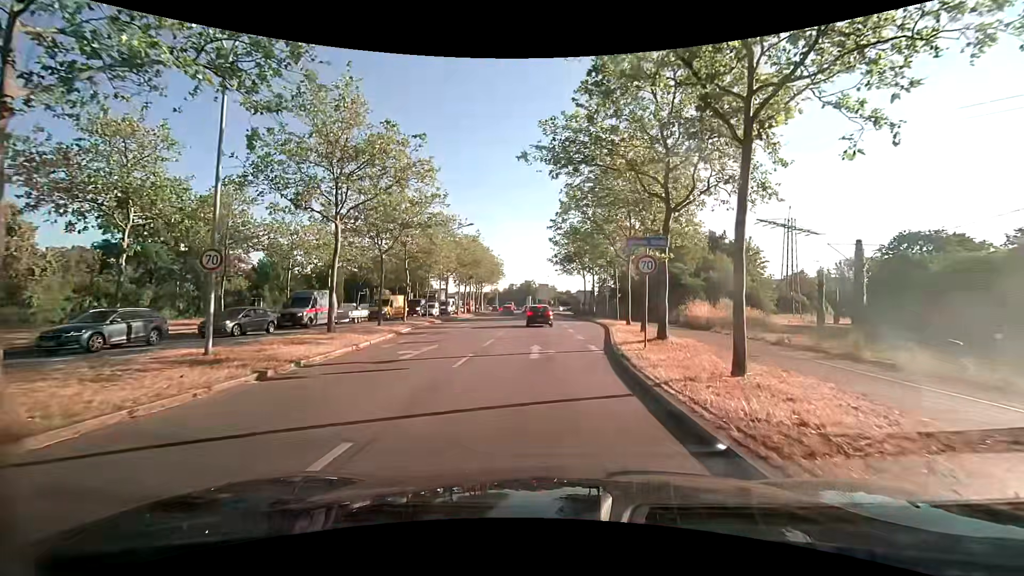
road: primary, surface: asphalt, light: Day
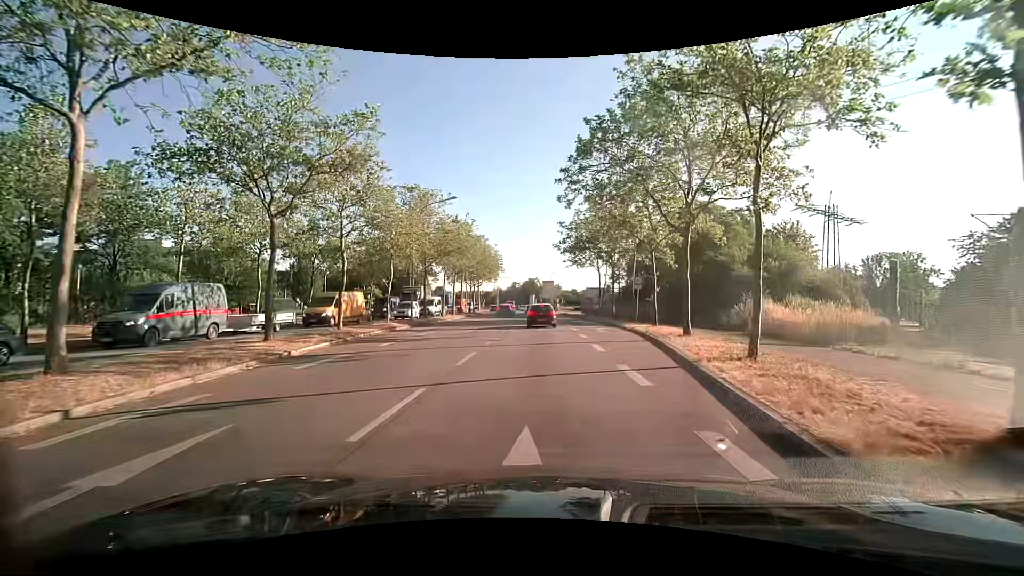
(-0.2, +12.3) m; -1°
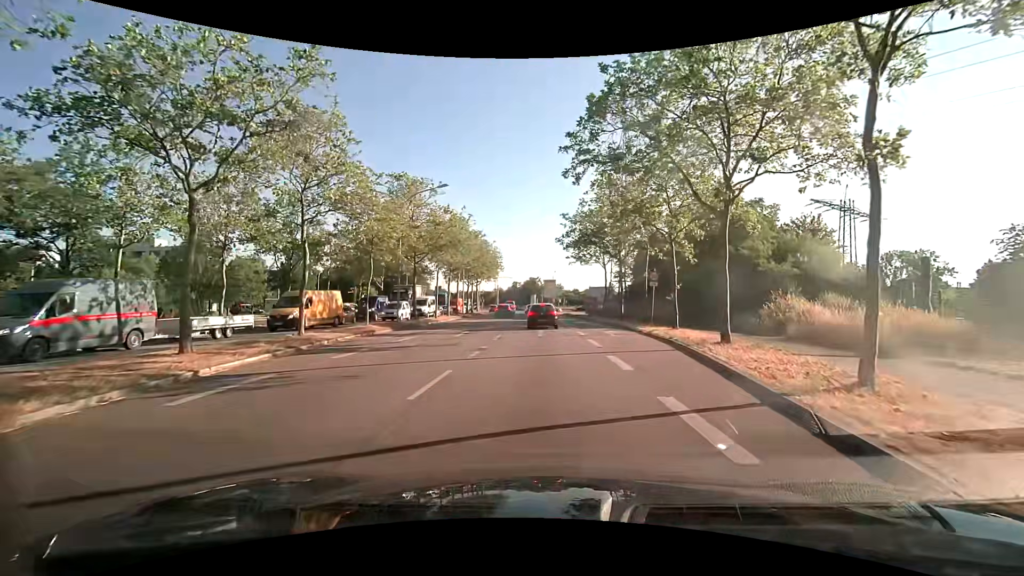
(0.0, +4.1) m; 0°
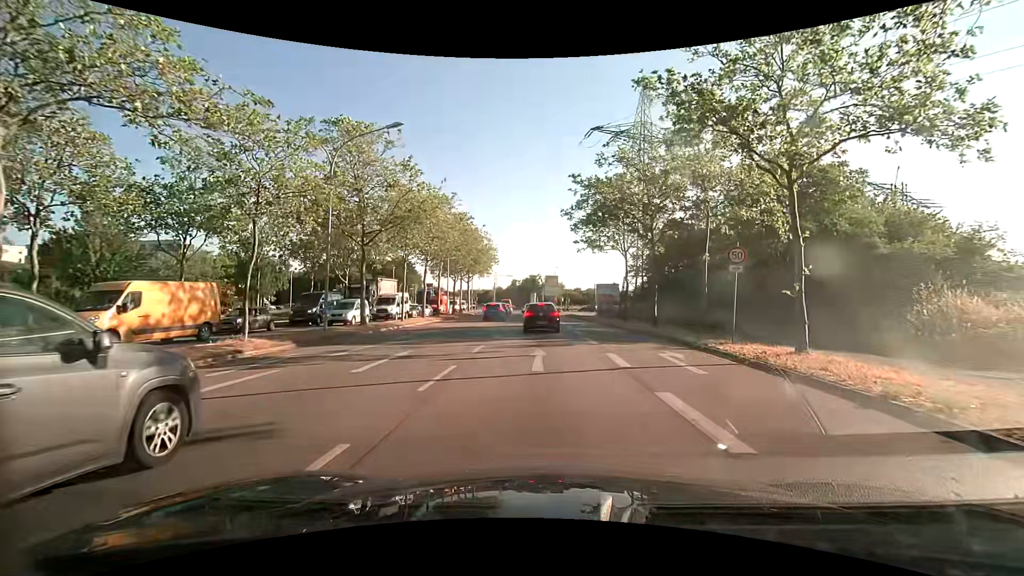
(0.0, +11.6) m; 0°
